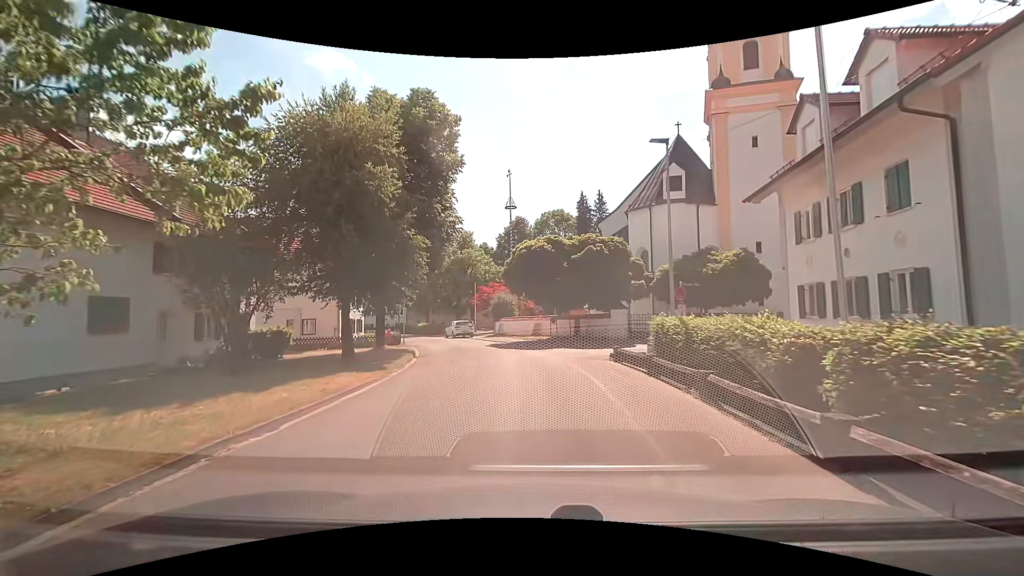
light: Day
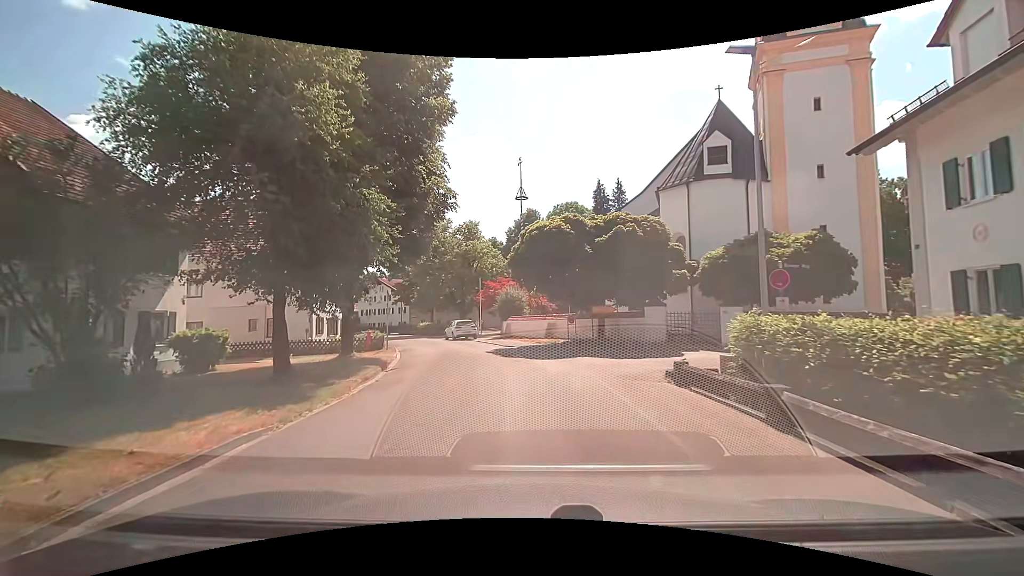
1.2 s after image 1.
(0.0, +5.8) m; -2°
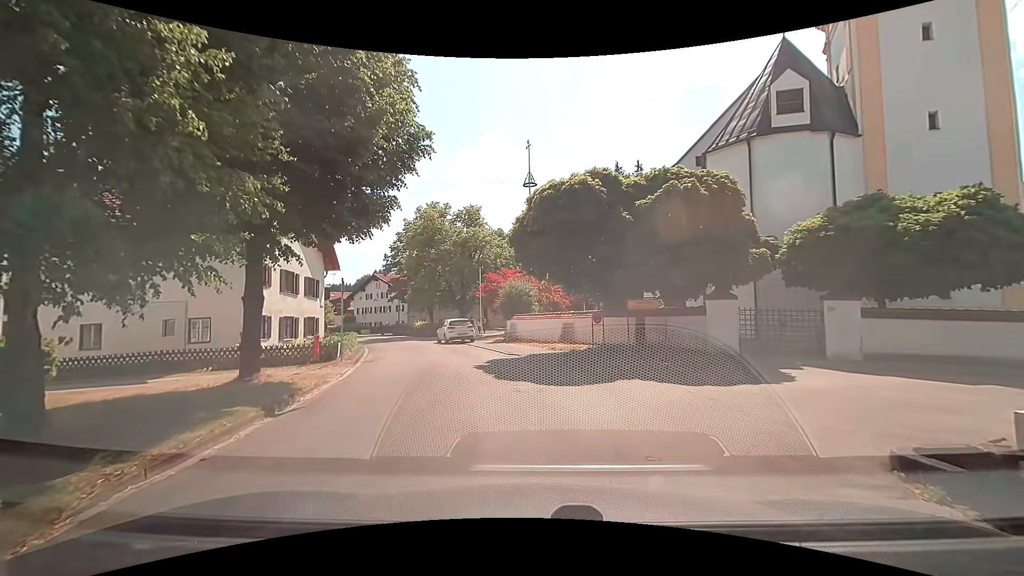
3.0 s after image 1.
(0.0, +6.9) m; 0°
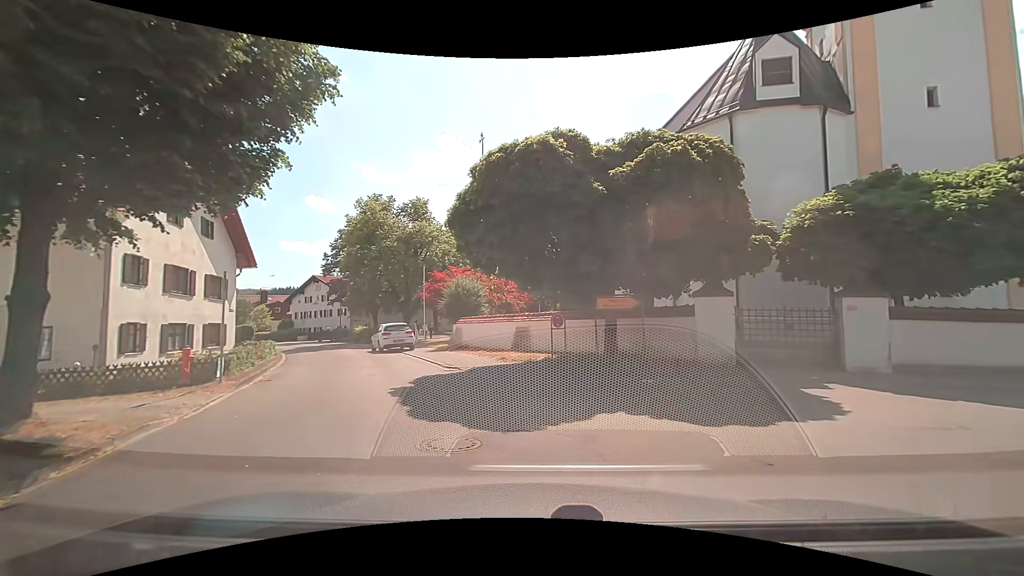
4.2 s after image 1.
(+0.1, +3.8) m; +5°
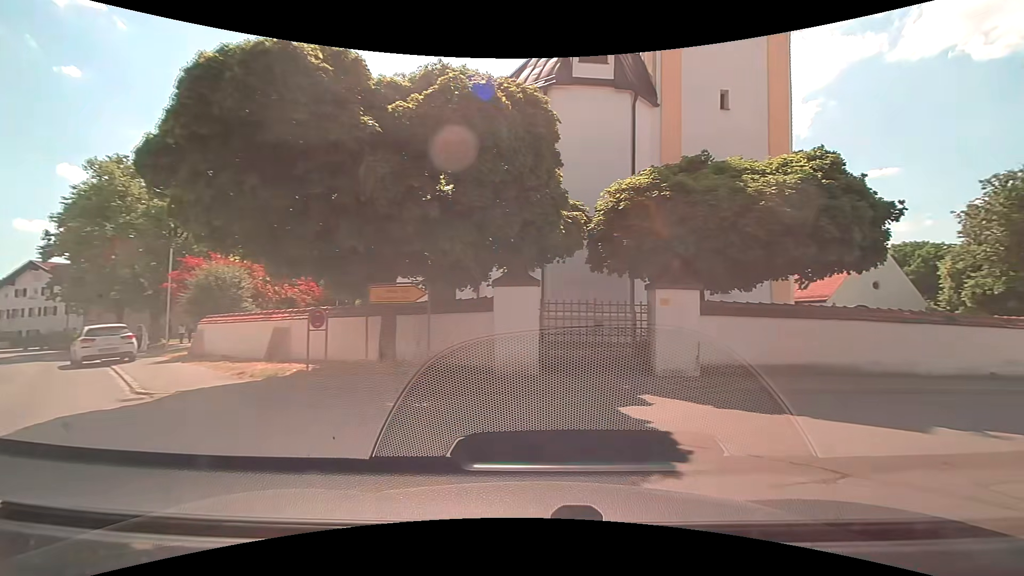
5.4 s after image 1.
(+0.6, +3.6) m; +19°
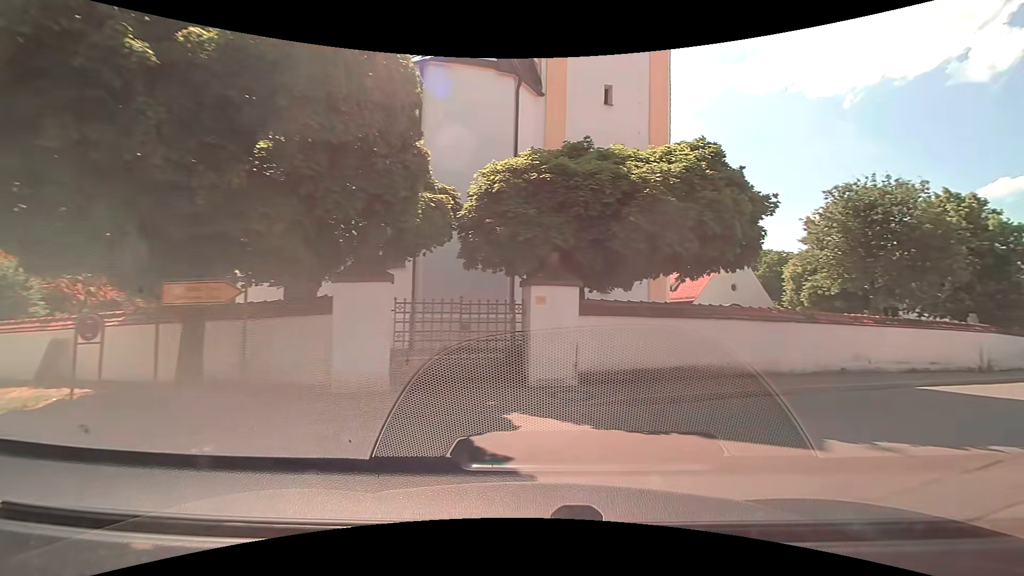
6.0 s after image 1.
(+0.3, +1.8) m; +14°
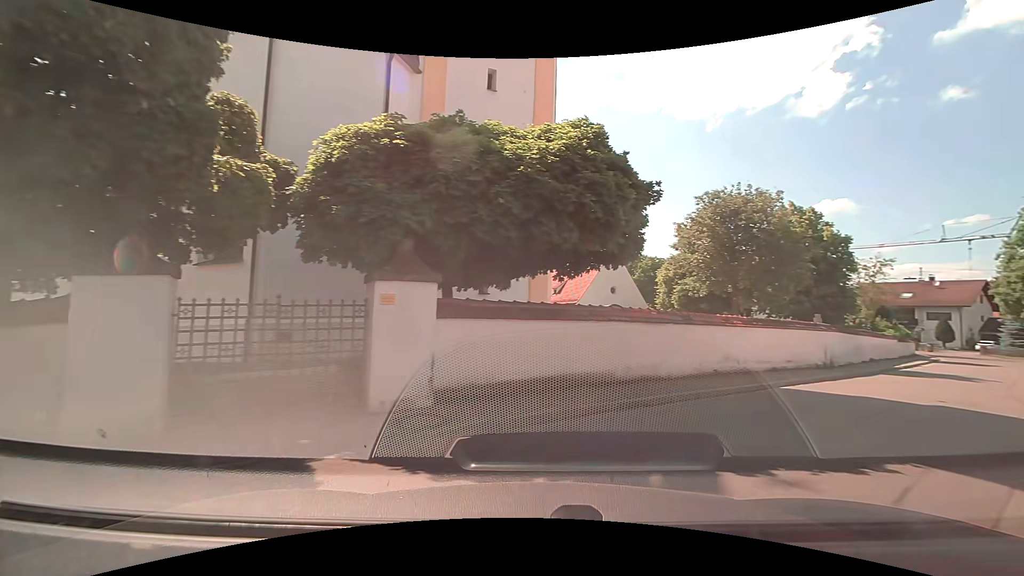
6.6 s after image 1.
(+0.2, +1.8) m; +14°
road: residential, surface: asphalt
